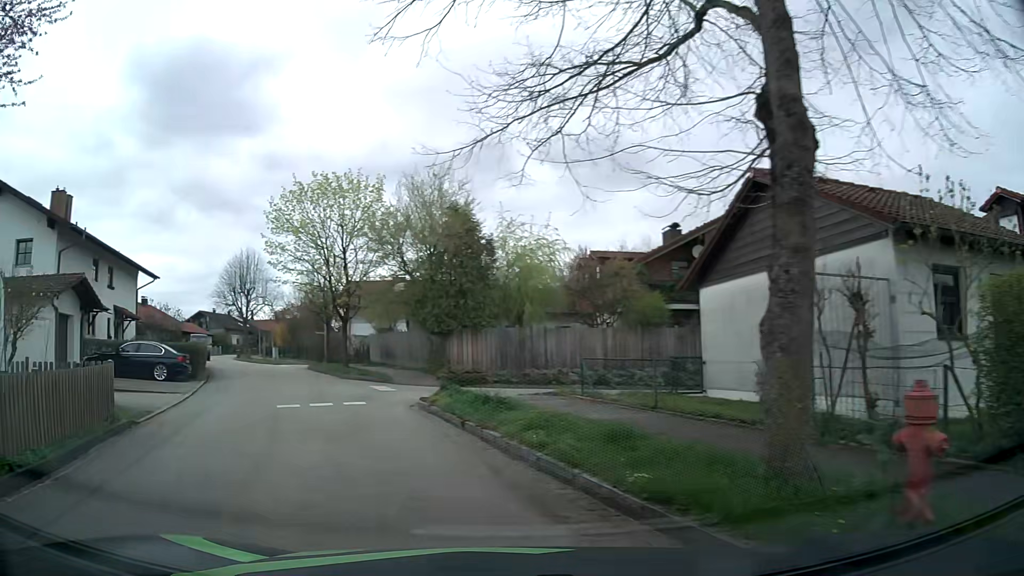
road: residential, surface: asphalt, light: Day
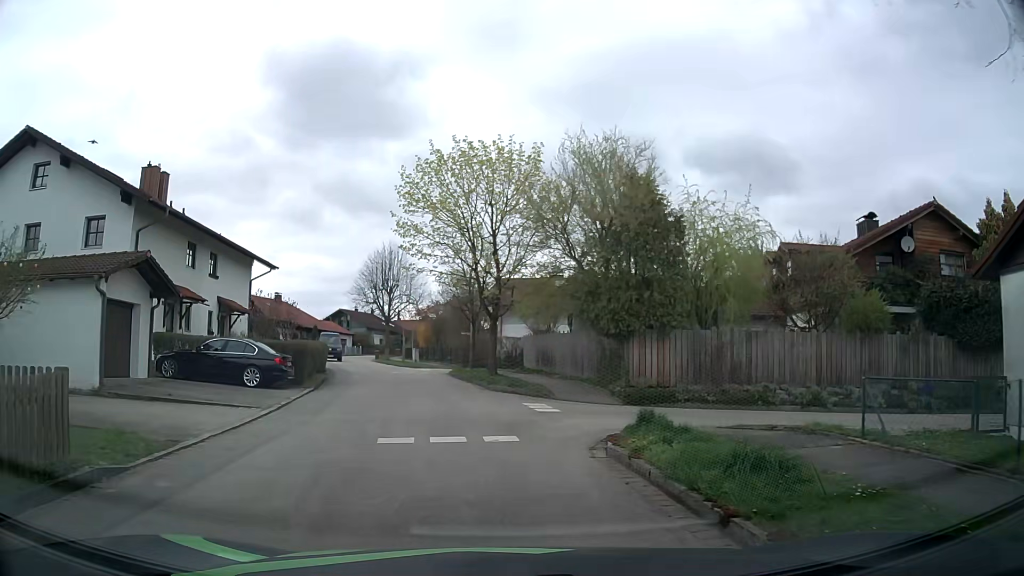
(-0.8, +5.4) m; -14°
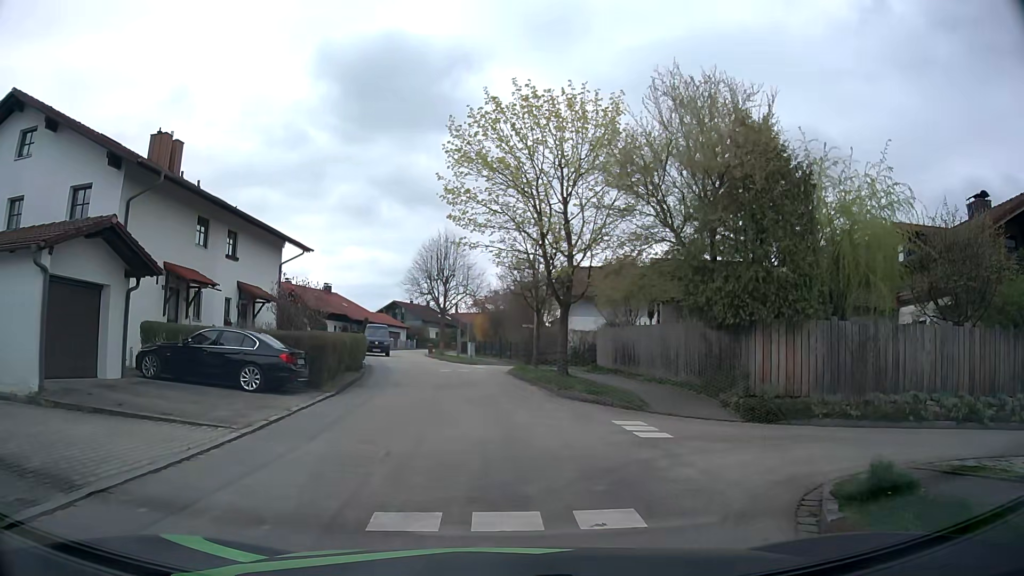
(-0.3, +4.7) m; -6°
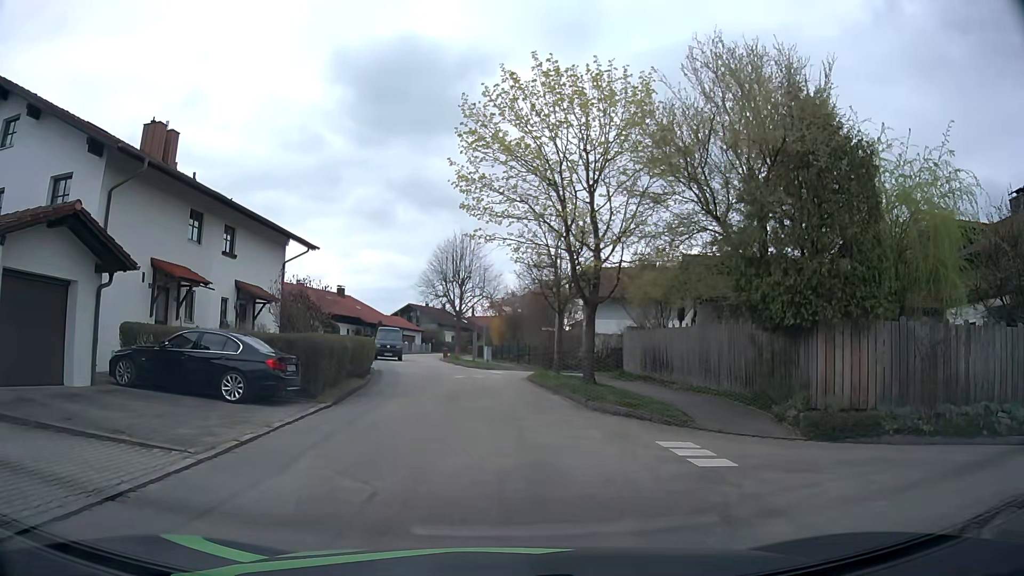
(0.0, +2.1) m; -2°
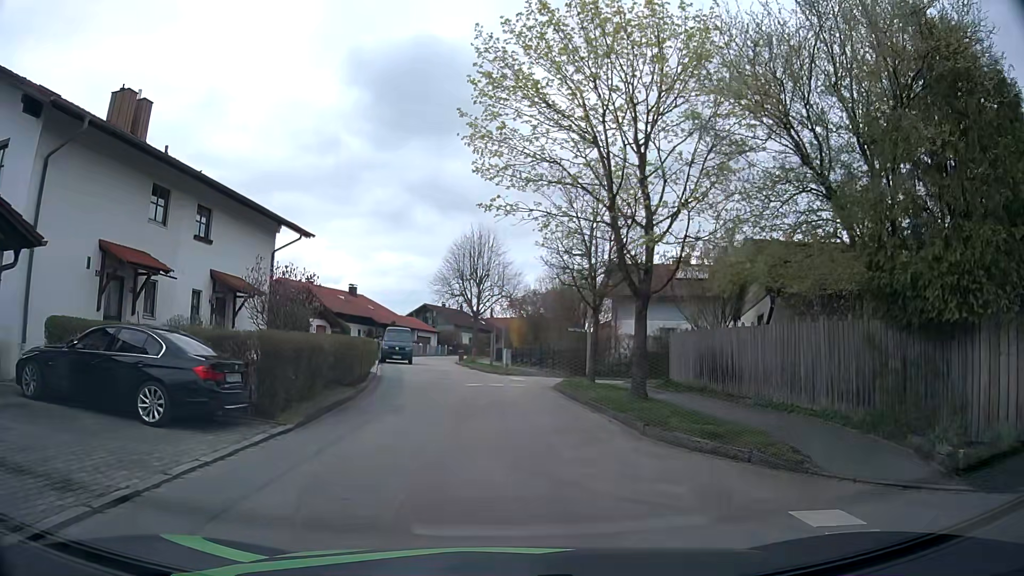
(0.0, +4.2) m; -1°
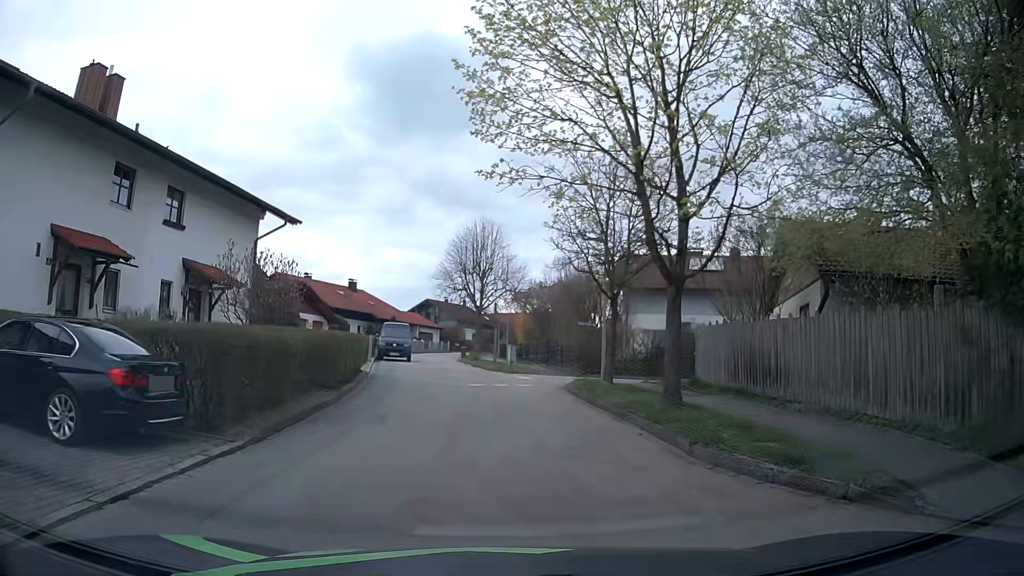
(0.0, +2.4) m; +1°
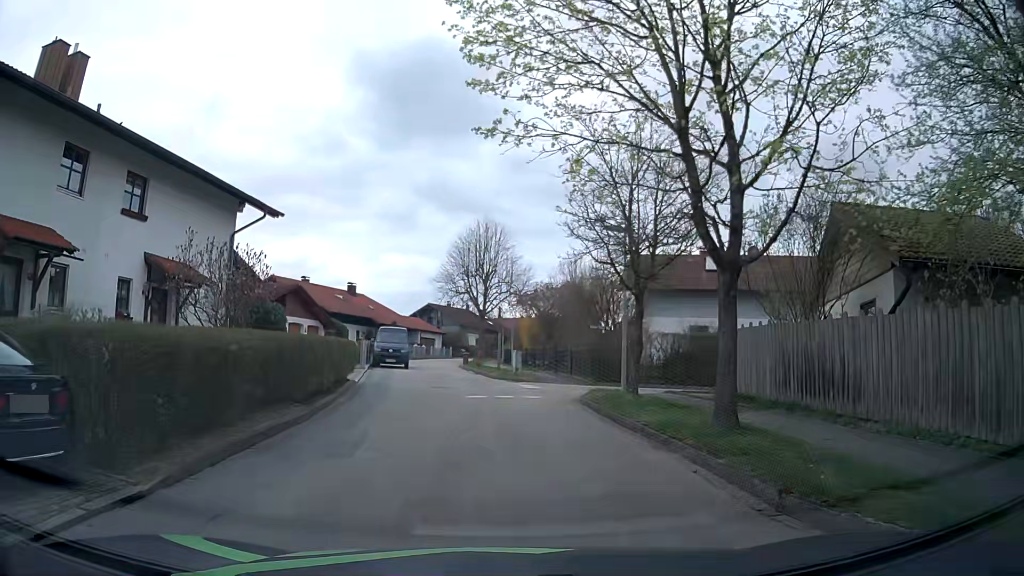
(0.0, +2.7) m; -1°
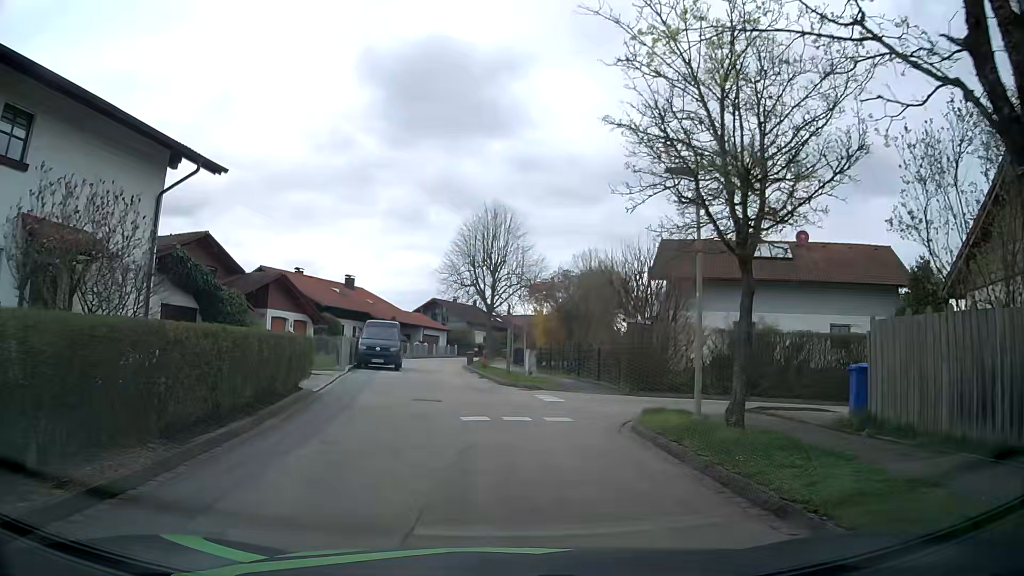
(-0.1, +5.9) m; -1°
(0, +10) (-1, +20) (-3, +30) (-4, +40) (-5, +50) (-5, +60) (-3, +69) (+1, +79) (+7, +87) (+14, +94) m
